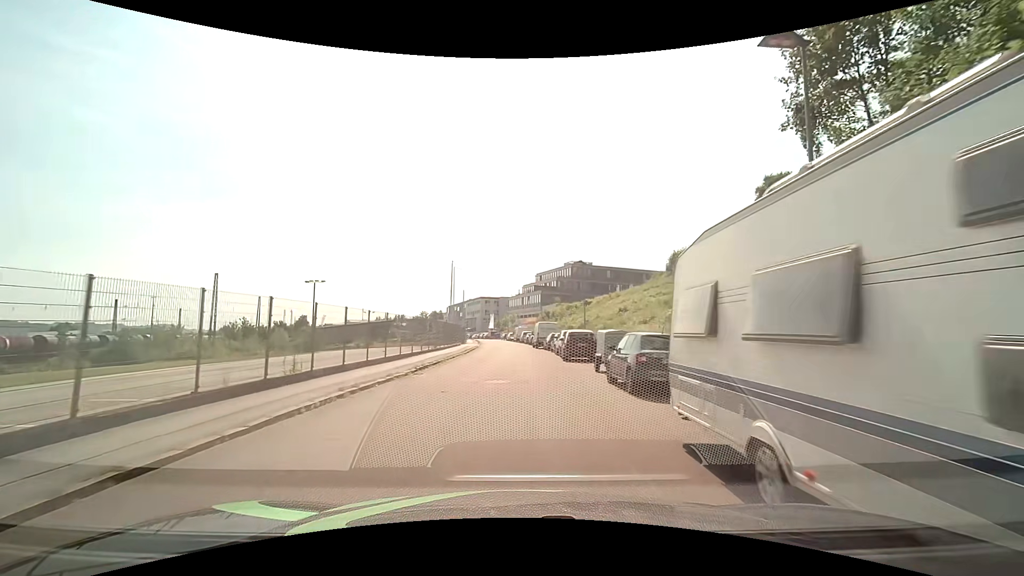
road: residential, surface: asphalt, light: Day
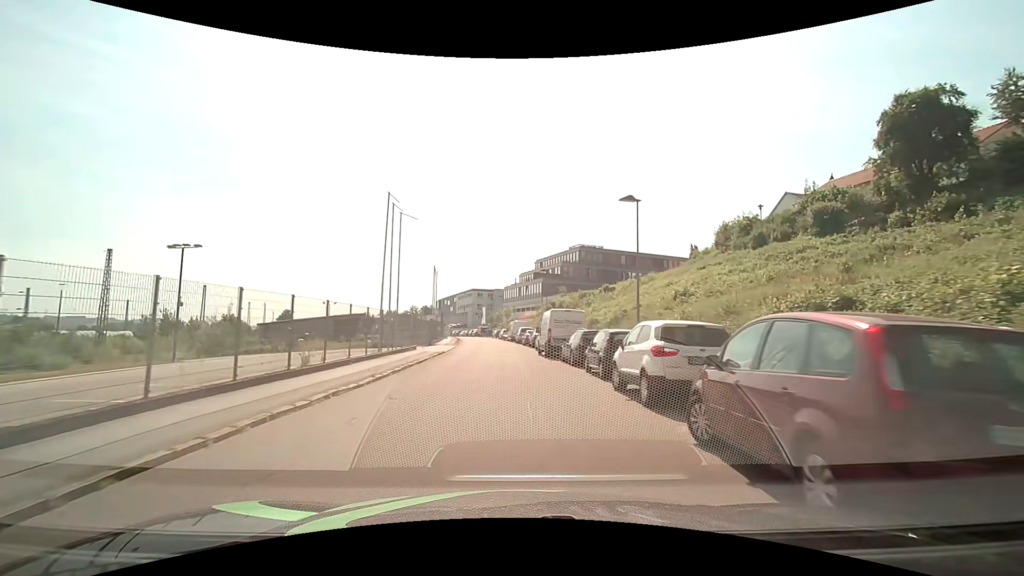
(+0.3, +21.7) m; +1°
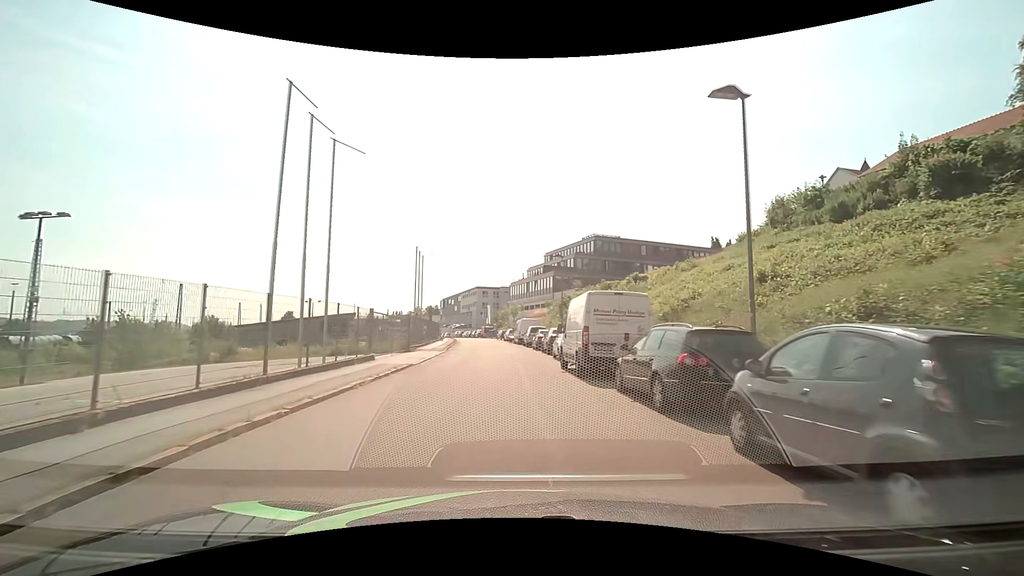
(0.0, +11.2) m; -1°
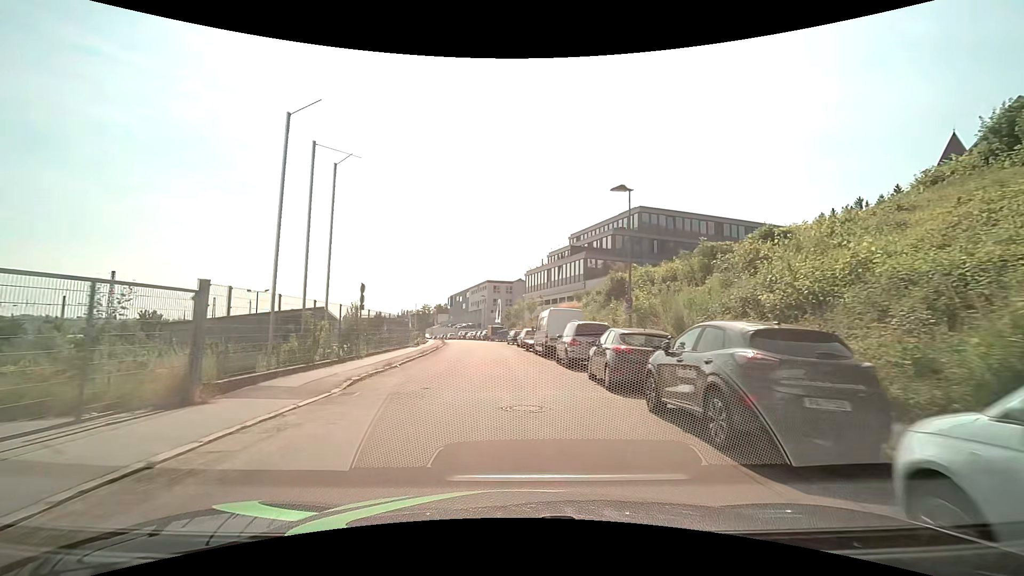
(-0.5, +22.5) m; -2°
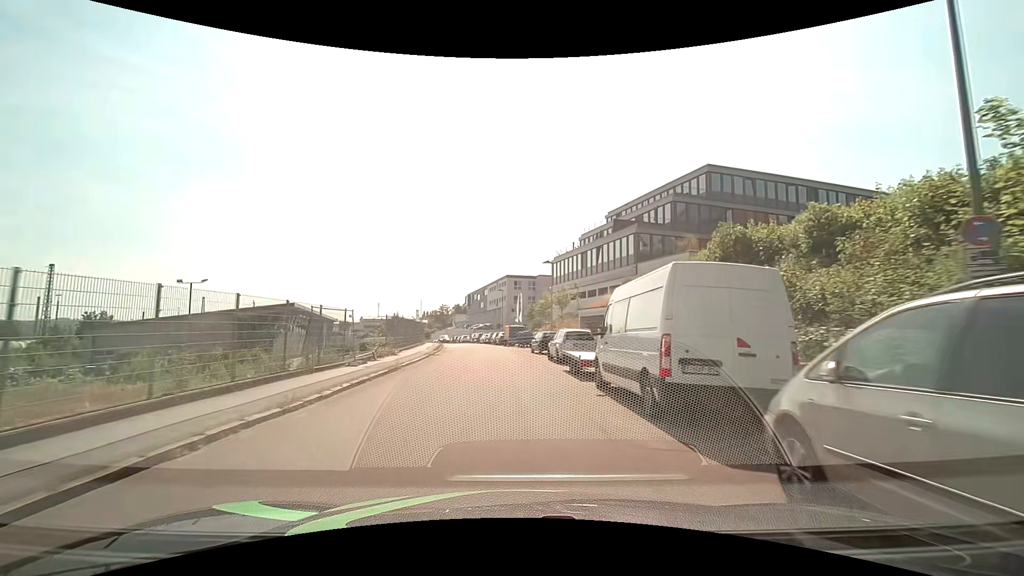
(-0.4, +17.0) m; -3°
(0, +10) (0, +20) (-1, +30) (-2, +40) (-3, +50) (-5, +60) (-7, +70) (-9, +79) (-11, +89) (-13, +99) m
